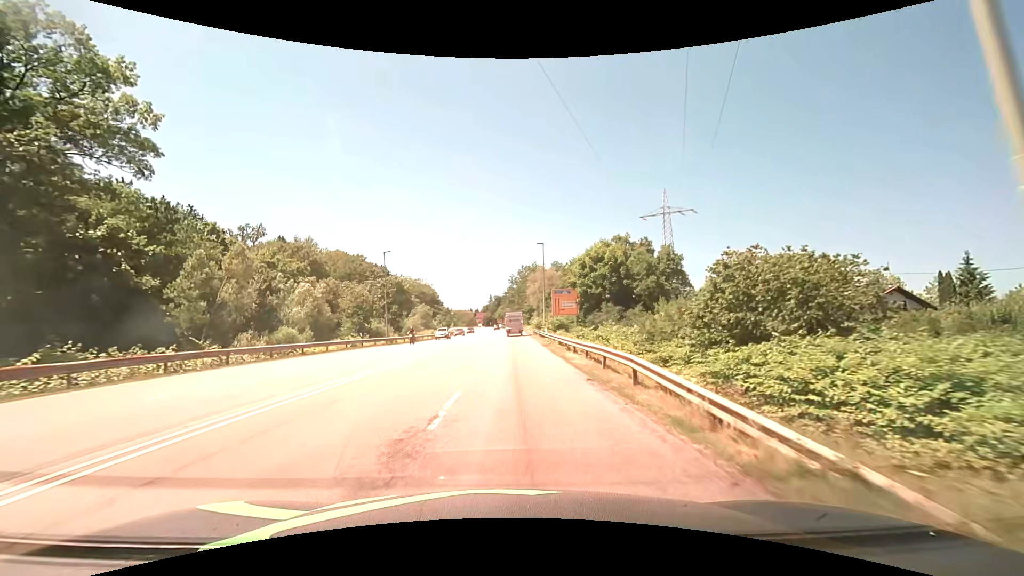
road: secondary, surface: asphalt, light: Day
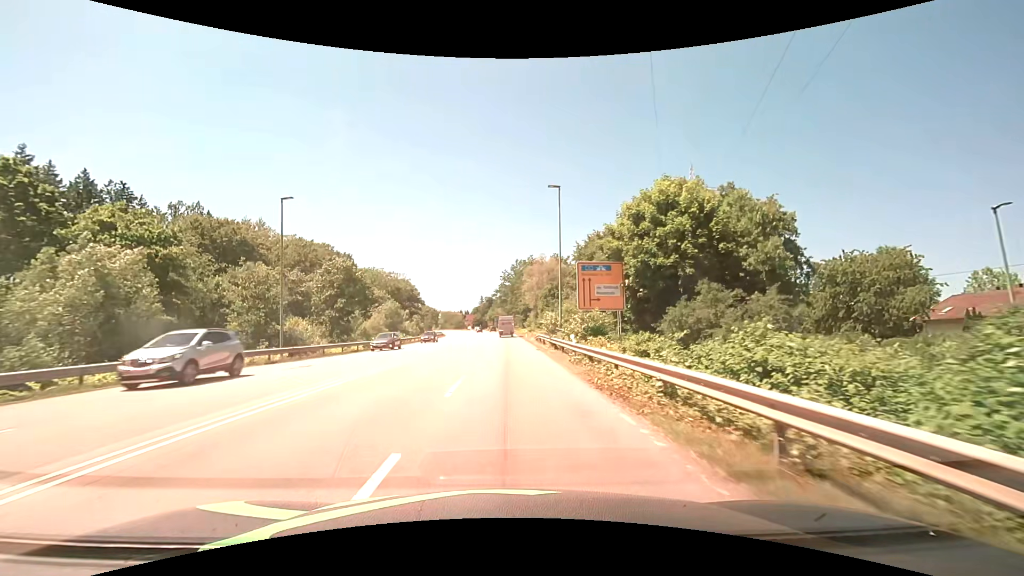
(+0.1, +23.2) m; +1°
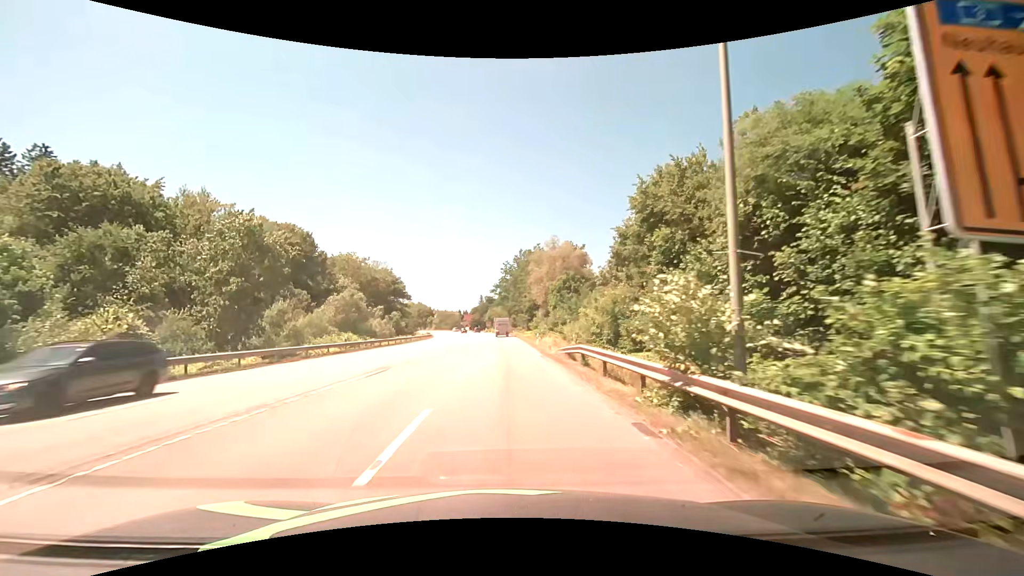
(0.0, +23.2) m; 0°
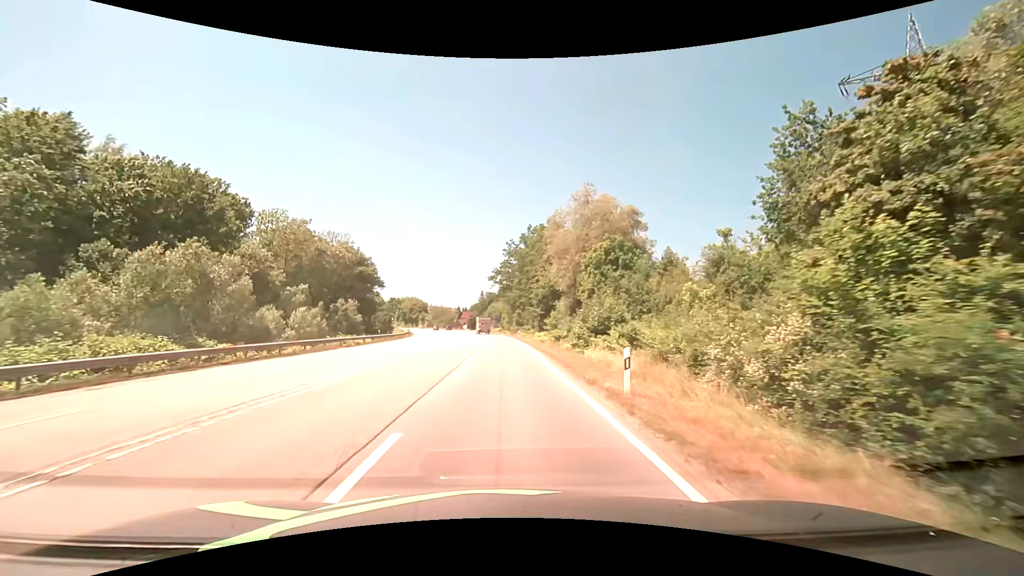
(+0.1, +31.0) m; 0°
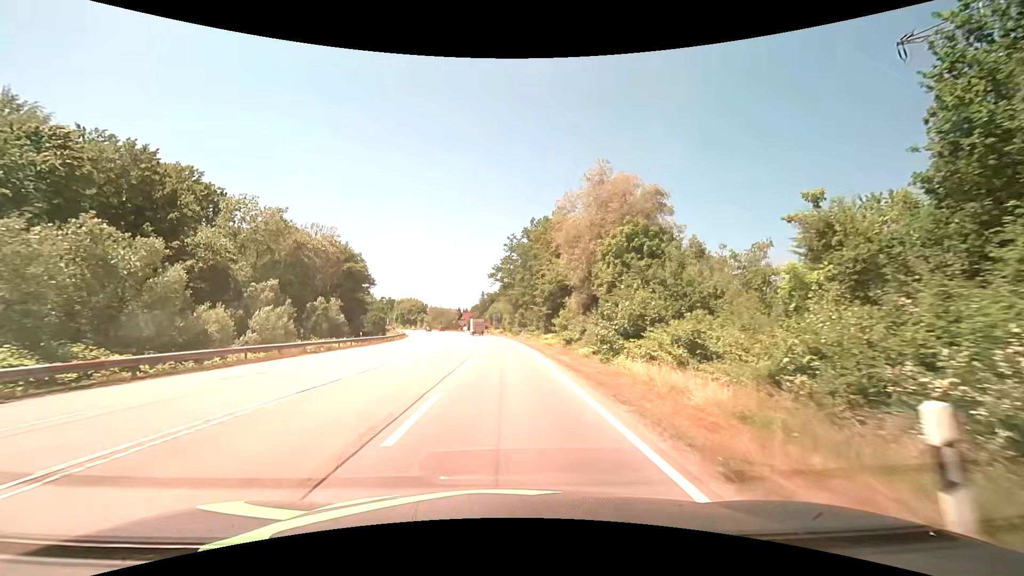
(0.0, +7.8) m; 0°
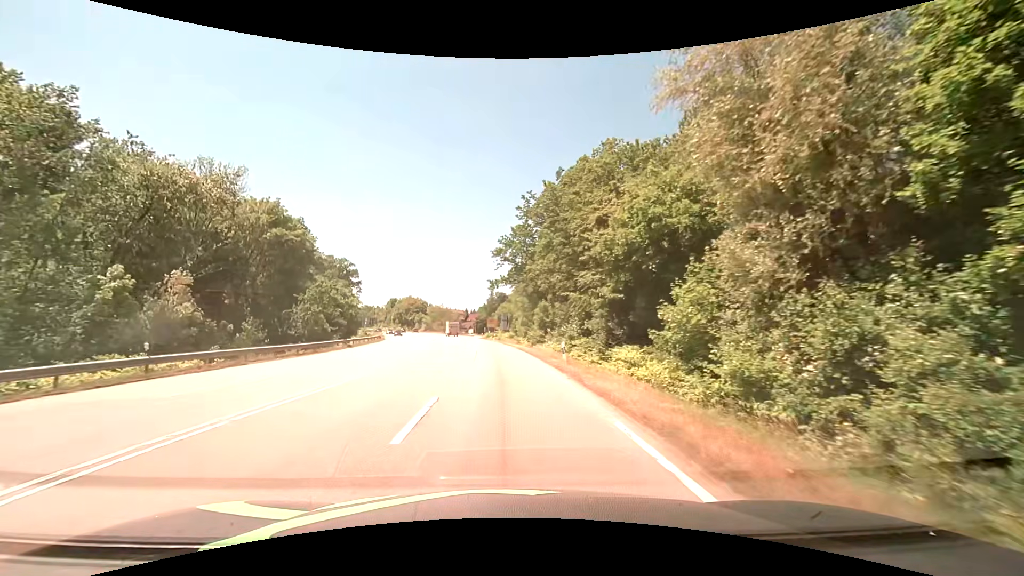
(-0.2, +31.0) m; -1°
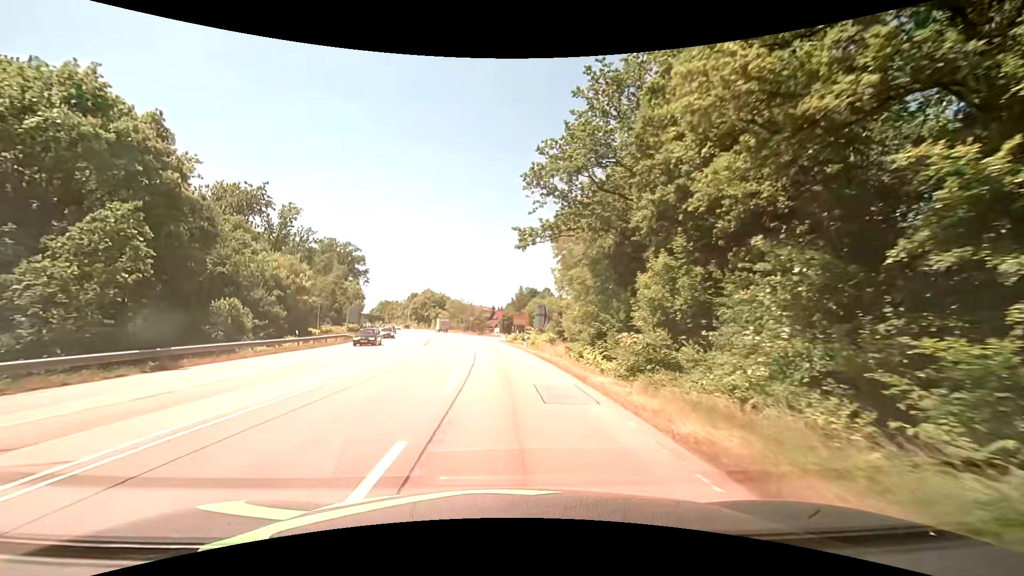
(-0.9, +31.1) m; -3°
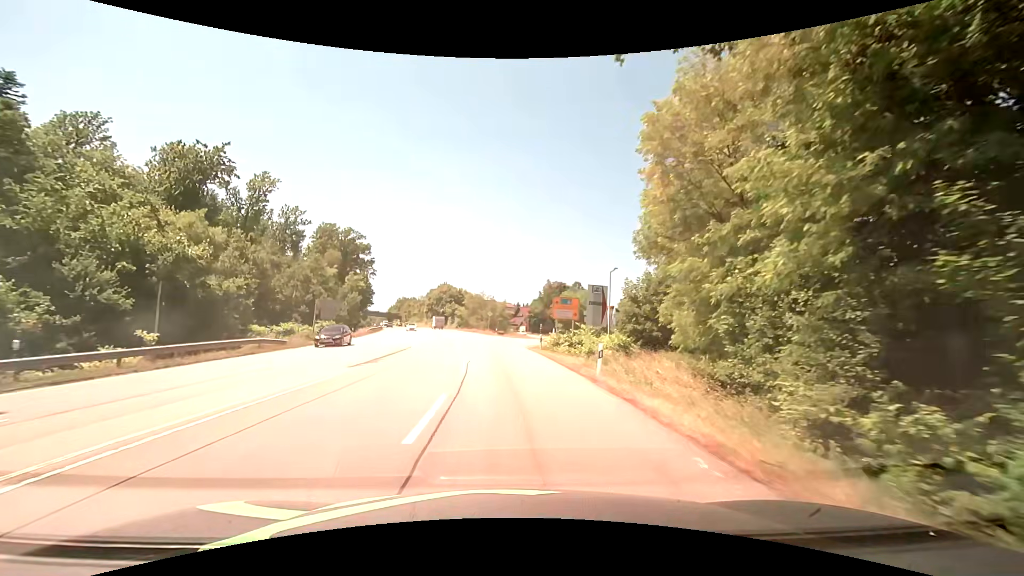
(-0.6, +23.4) m; -3°
(0, +10) (0, +20) (-1, +30) (-2, +40) (-3, +50) (-4, +60) (-6, +70) (-7, +80) (-9, +89) (-11, +99) m
